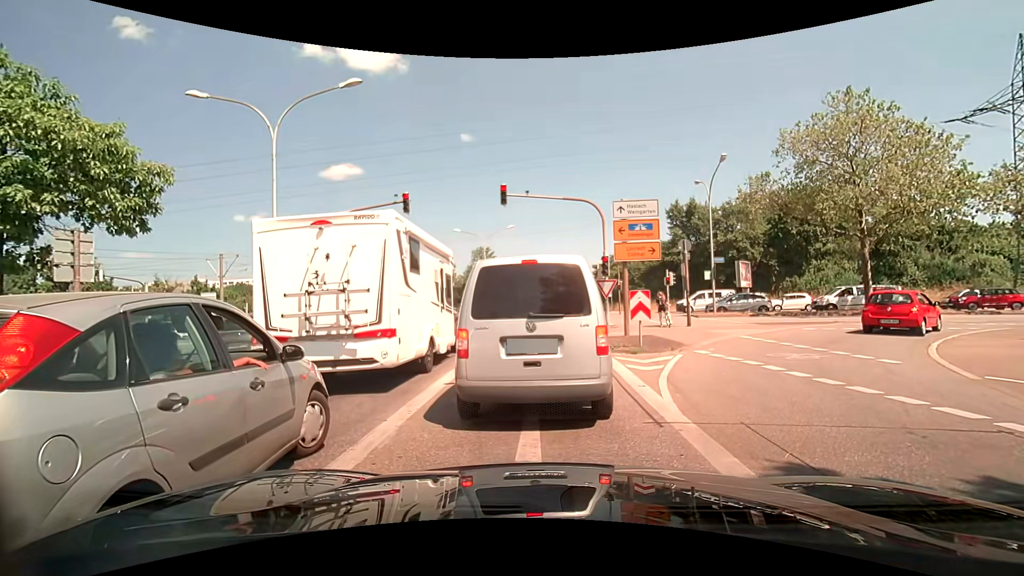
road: secondary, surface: asphalt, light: Day
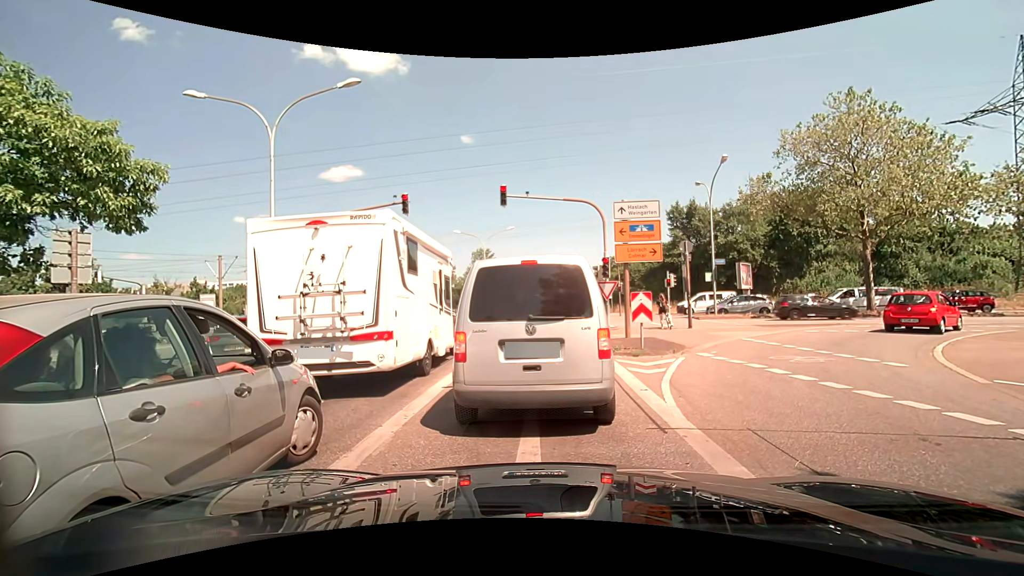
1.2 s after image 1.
(0.0, +0.2) m; 0°
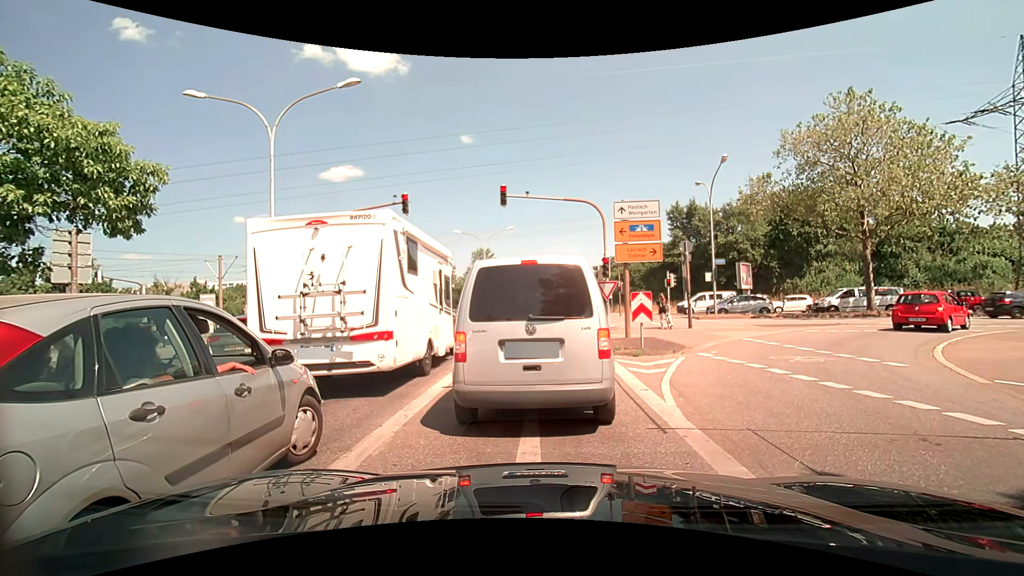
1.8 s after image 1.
(0.0, 0.0) m; 0°
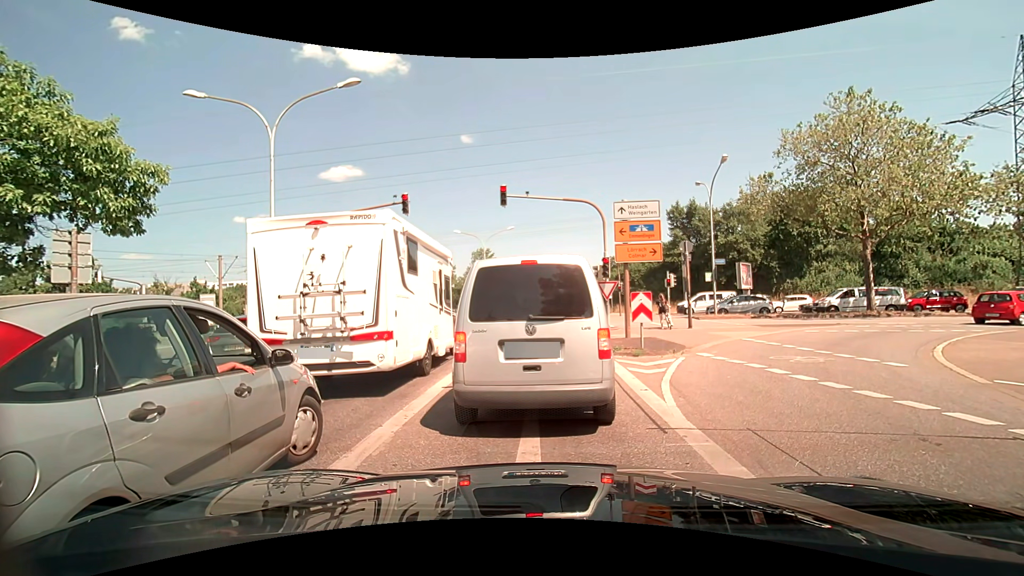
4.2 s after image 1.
(0.0, 0.0) m; 0°
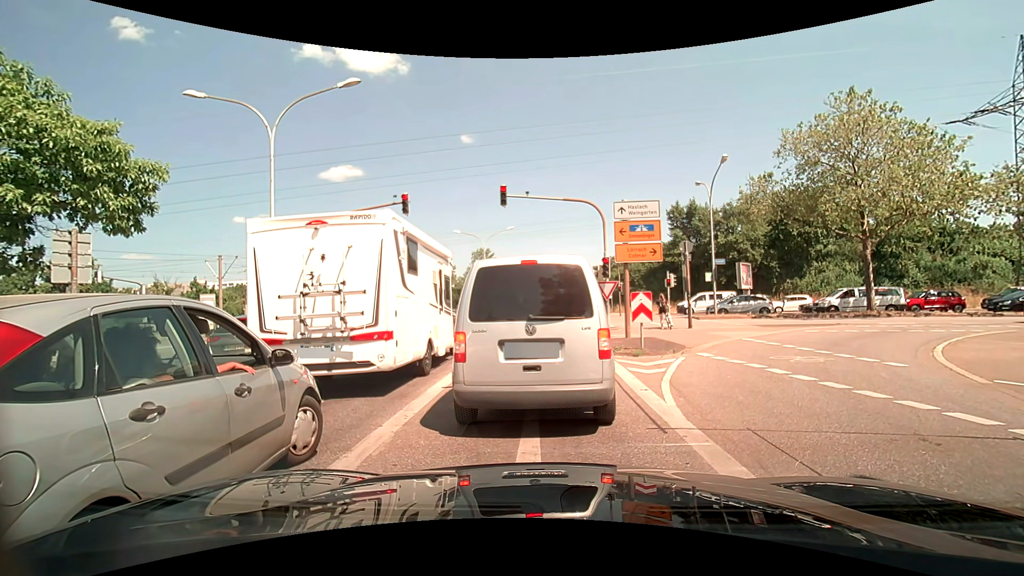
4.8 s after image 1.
(0.0, 0.0) m; 0°
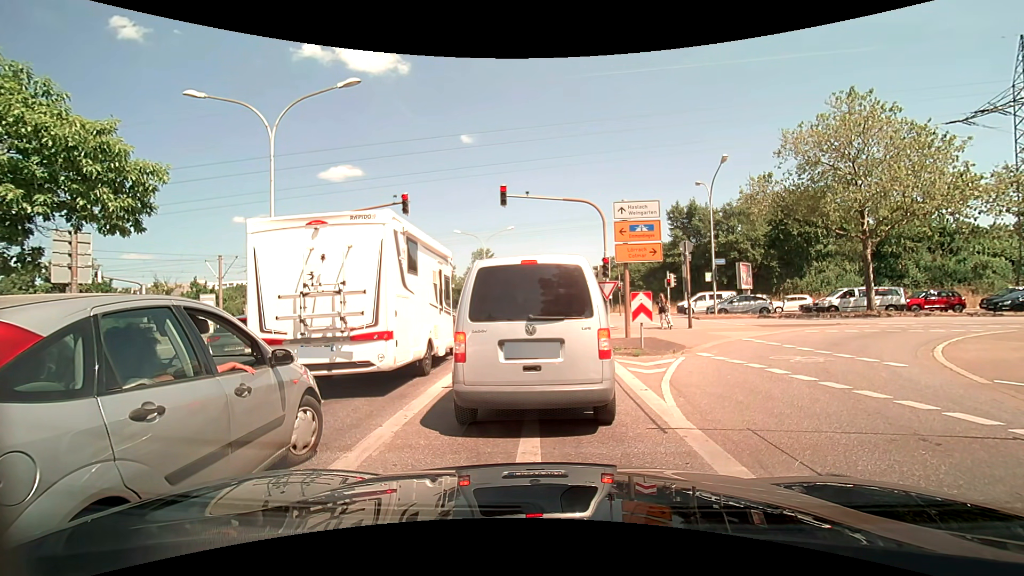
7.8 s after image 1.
(0.0, 0.0) m; 0°
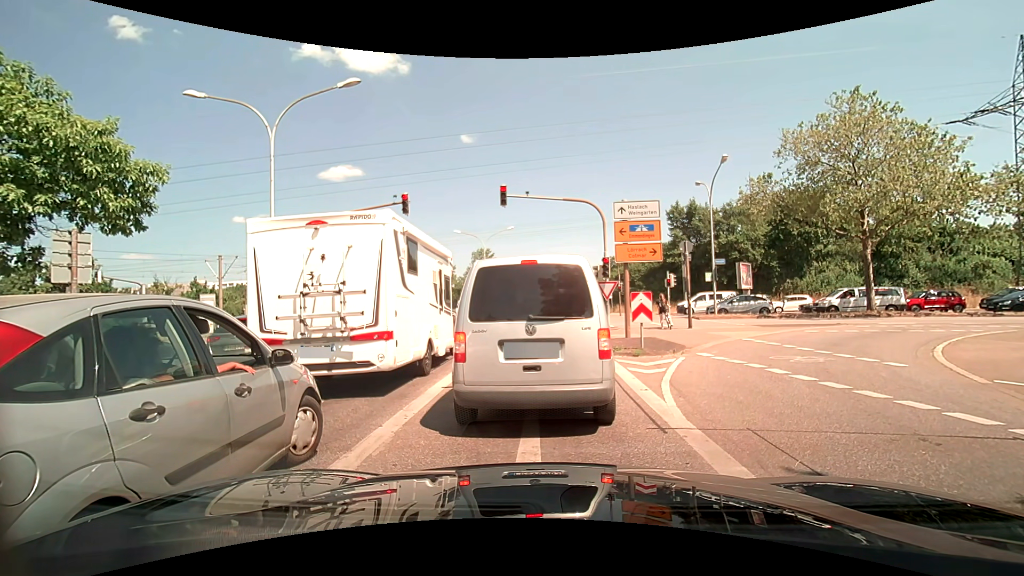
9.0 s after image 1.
(0.0, 0.0) m; 0°
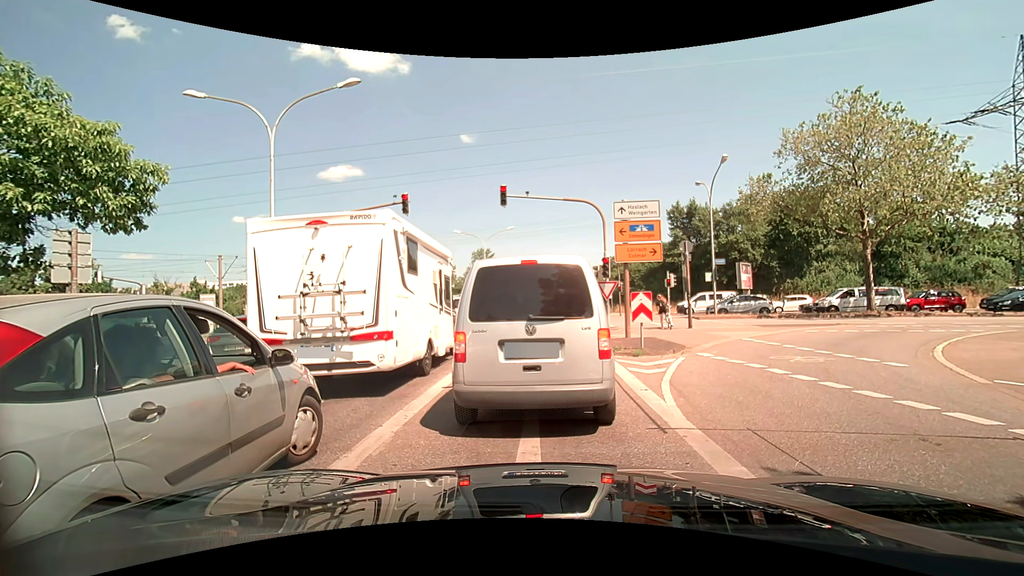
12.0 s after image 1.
(0.0, 0.0) m; 0°
